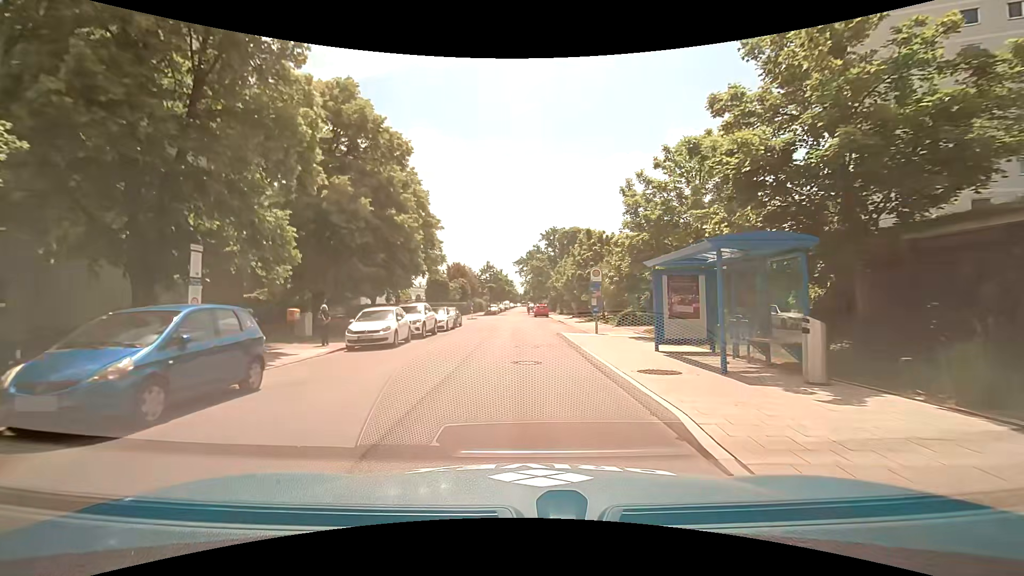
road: residential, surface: asphalt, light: Day
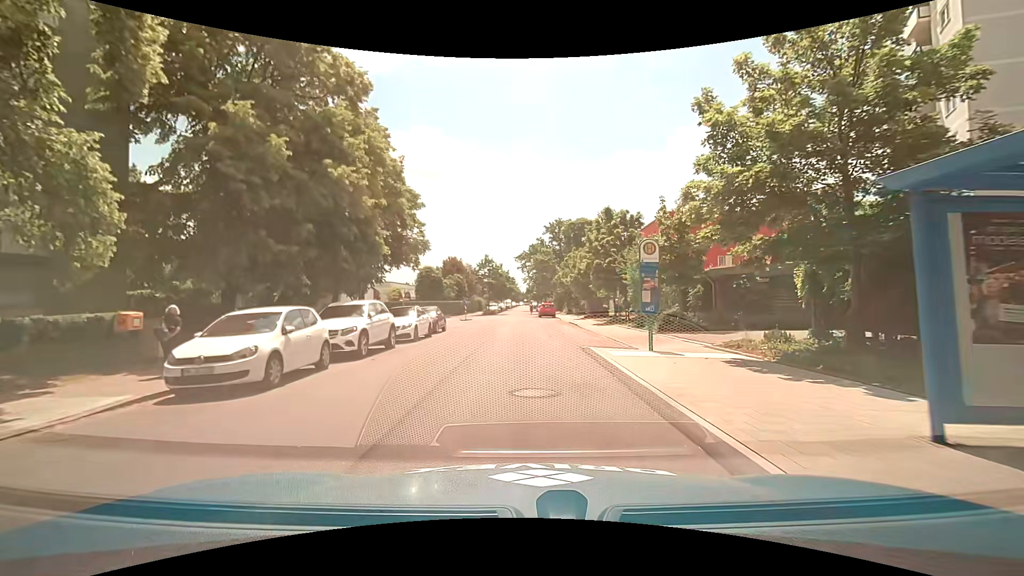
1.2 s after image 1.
(0.0, +9.0) m; 0°
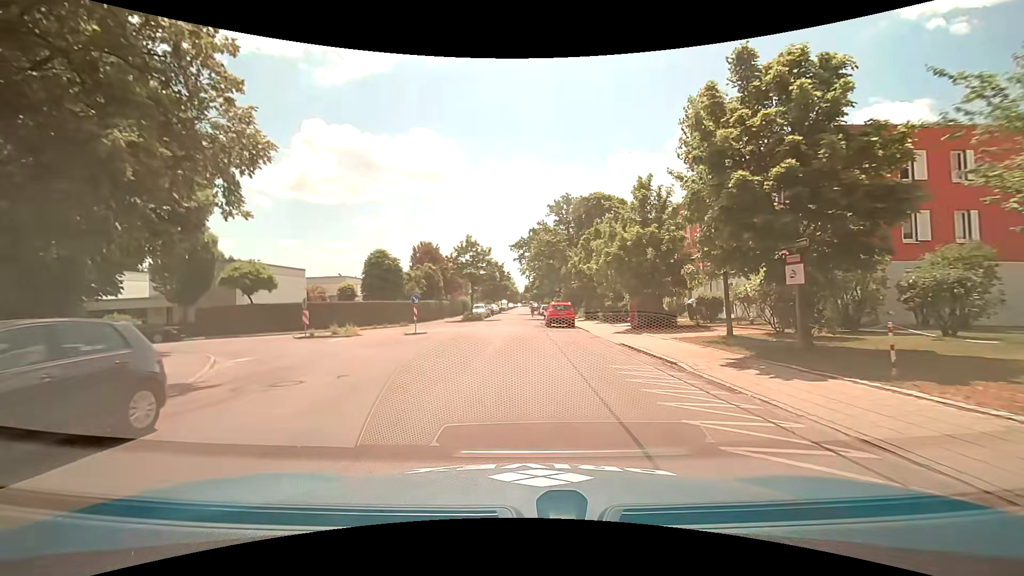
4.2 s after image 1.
(+0.3, +22.6) m; +2°
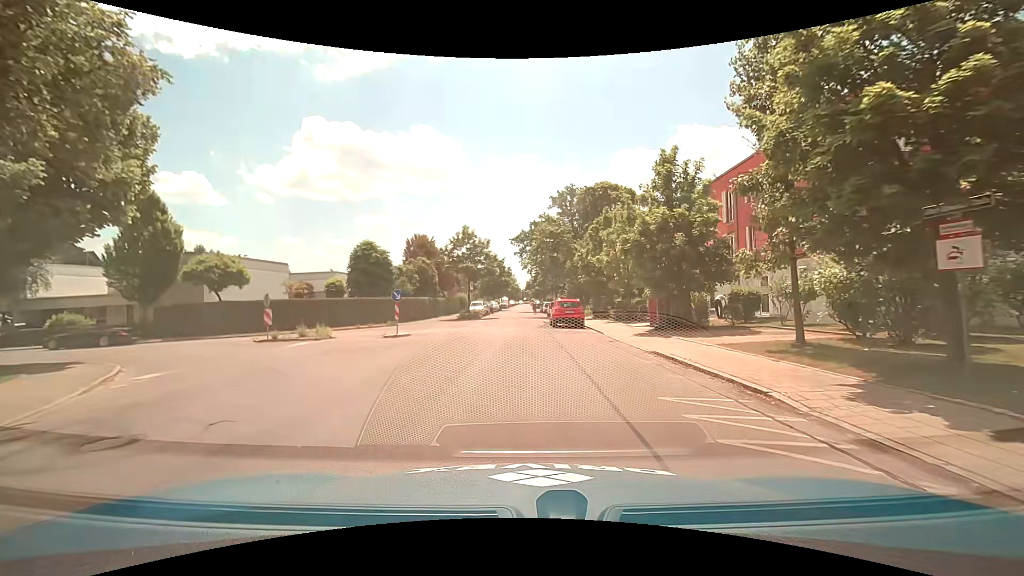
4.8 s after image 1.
(-0.1, +4.3) m; -2°
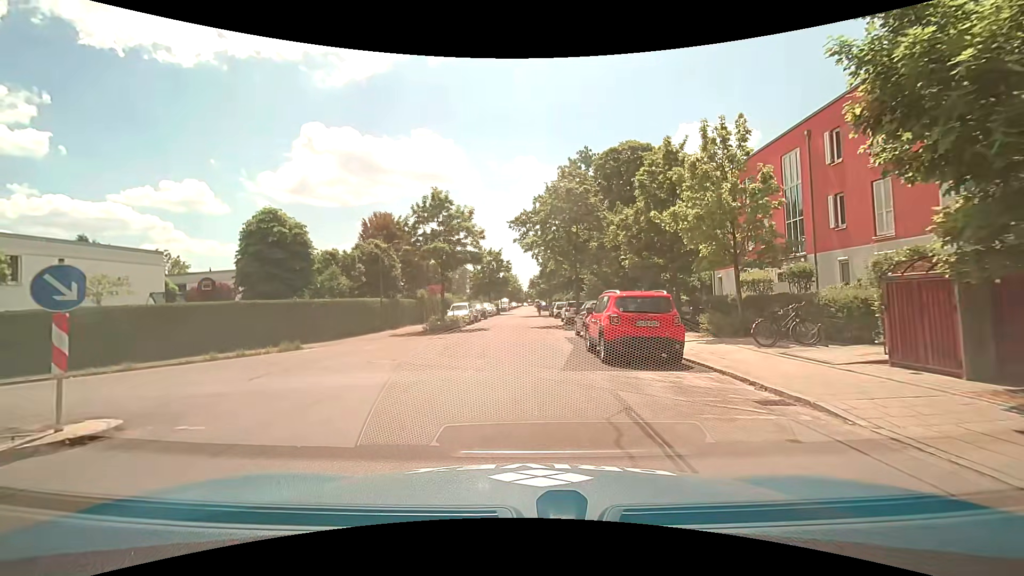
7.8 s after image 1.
(+0.1, +16.9) m; 0°
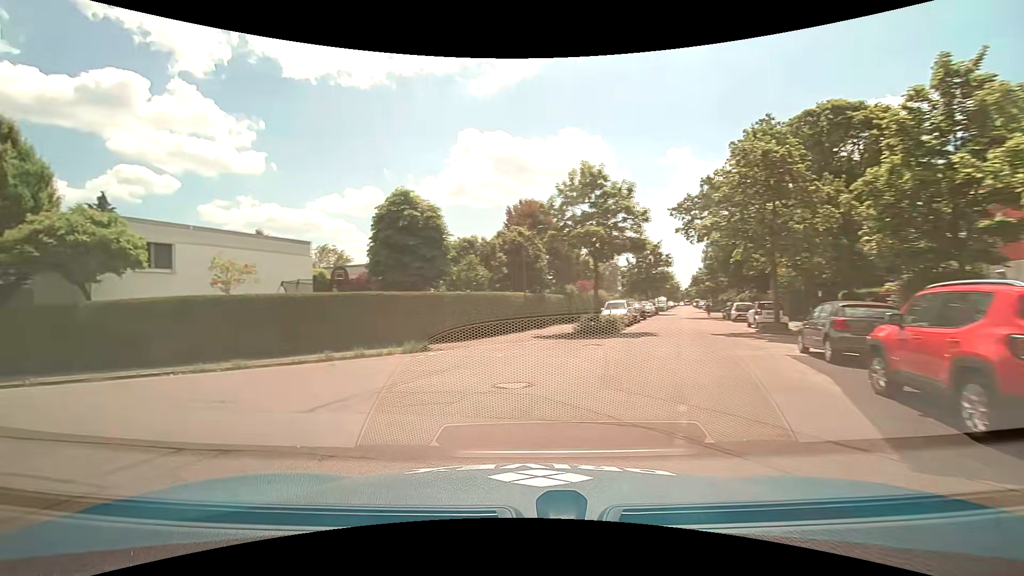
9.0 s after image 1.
(-0.5, +5.2) m; -17°
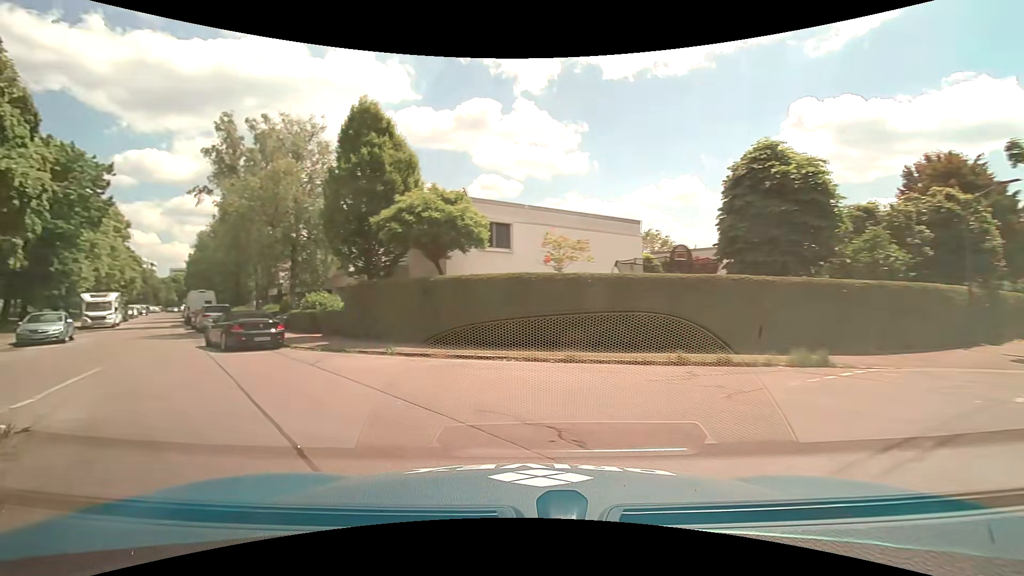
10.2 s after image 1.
(-1.5, +4.4) m; -36°
